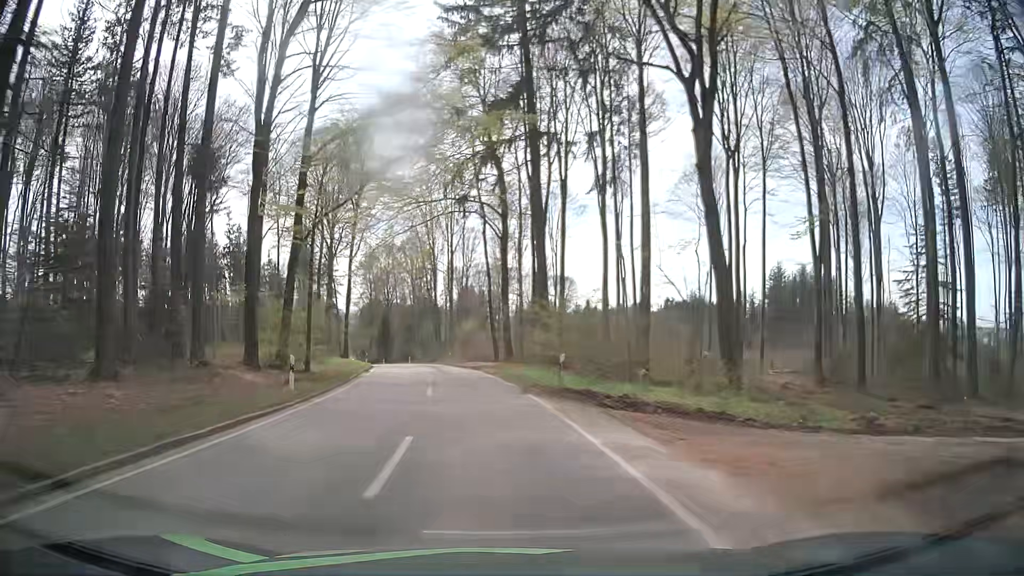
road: tertiary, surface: asphalt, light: Day
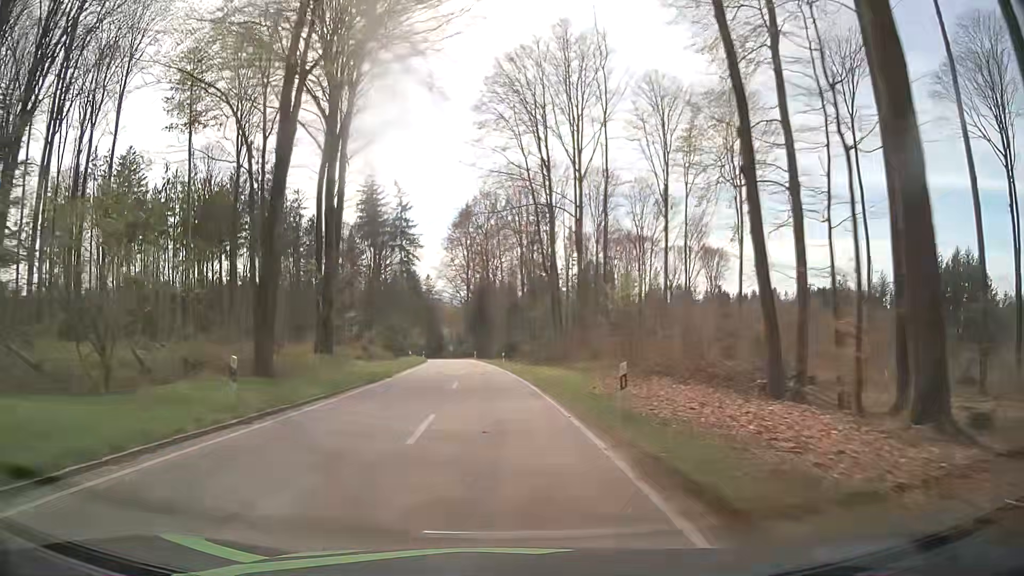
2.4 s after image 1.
(-4.3, +44.8) m; -10°
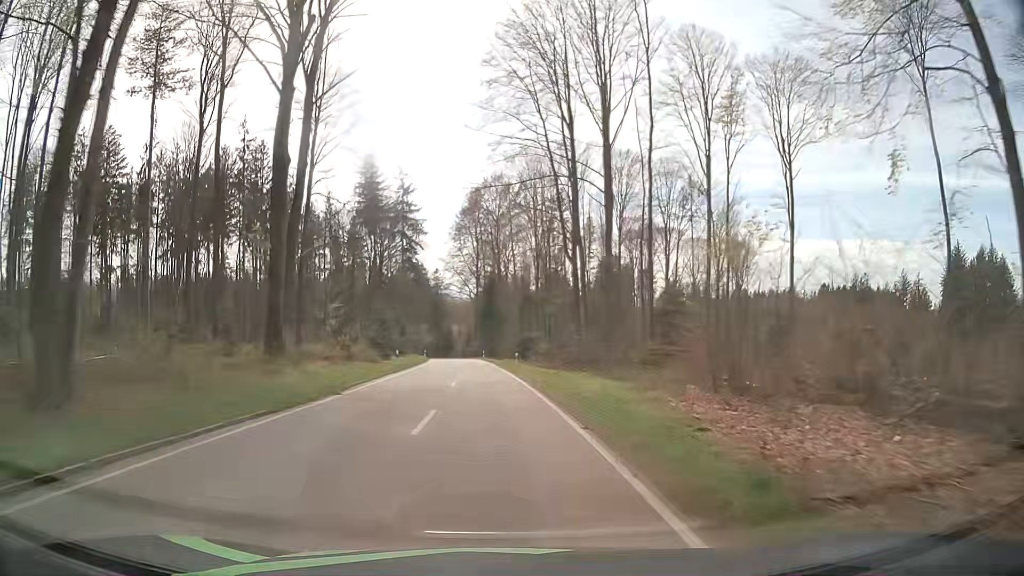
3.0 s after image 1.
(-0.1, +11.3) m; -1°
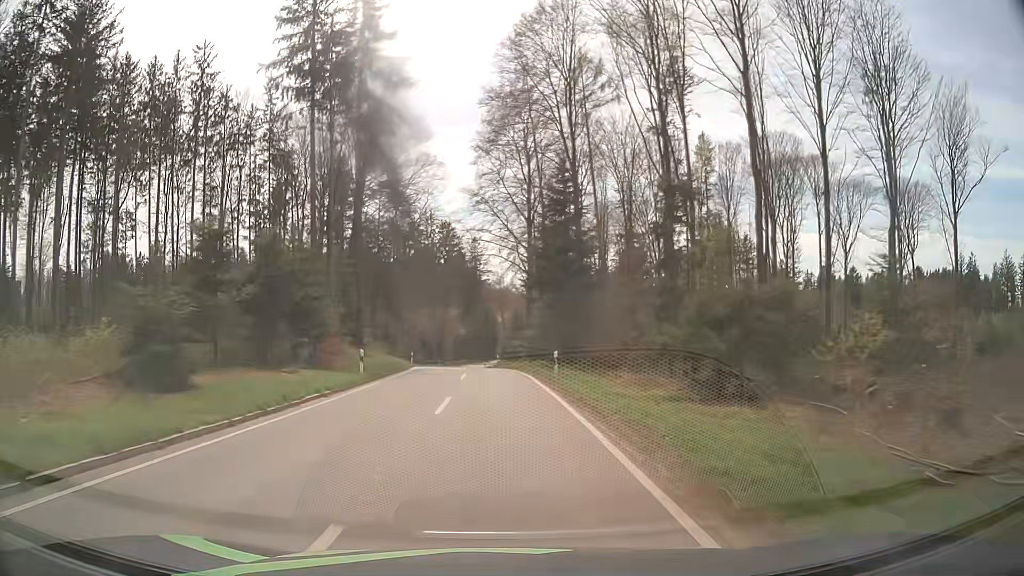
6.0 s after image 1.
(-3.0, +57.1) m; -4°
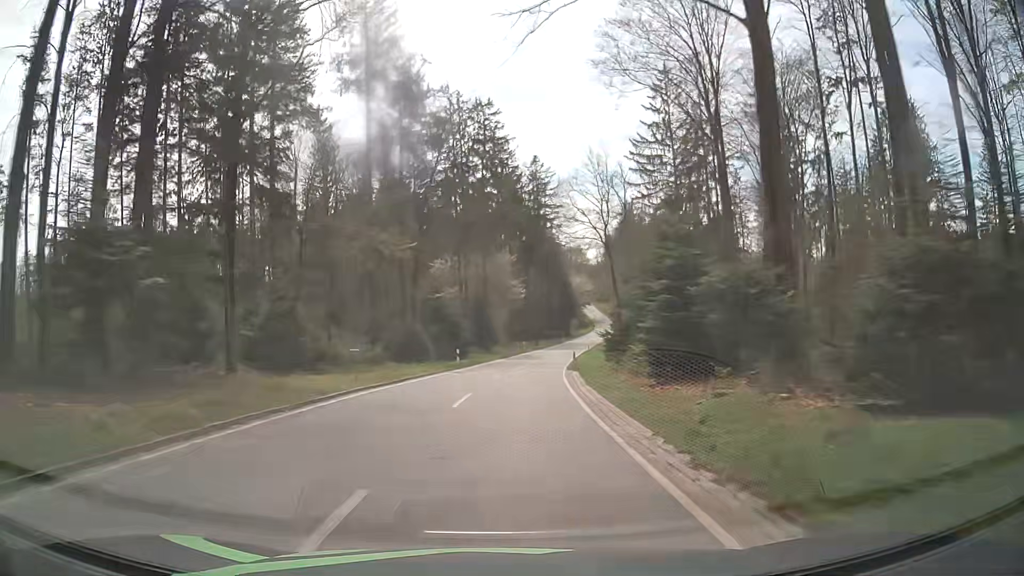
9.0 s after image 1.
(-3.5, +58.9) m; -6°
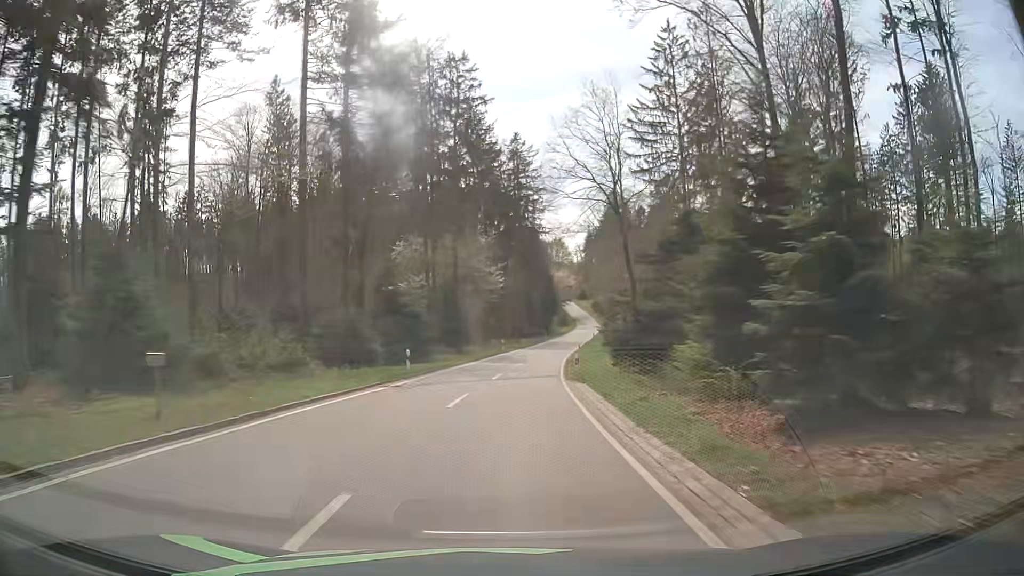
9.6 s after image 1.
(+0.1, +12.2) m; +1°
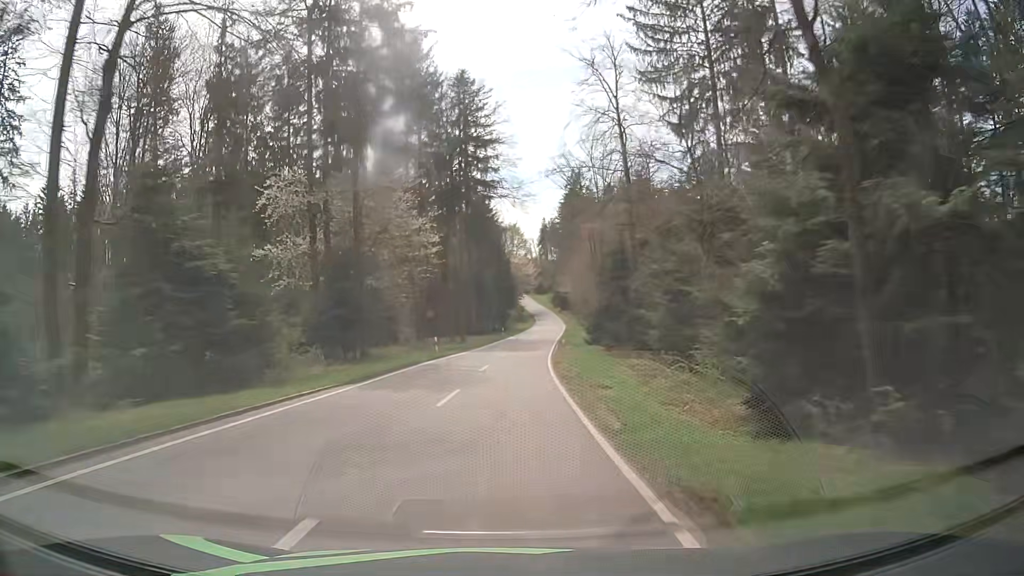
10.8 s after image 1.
(+1.0, +25.0) m; +5°
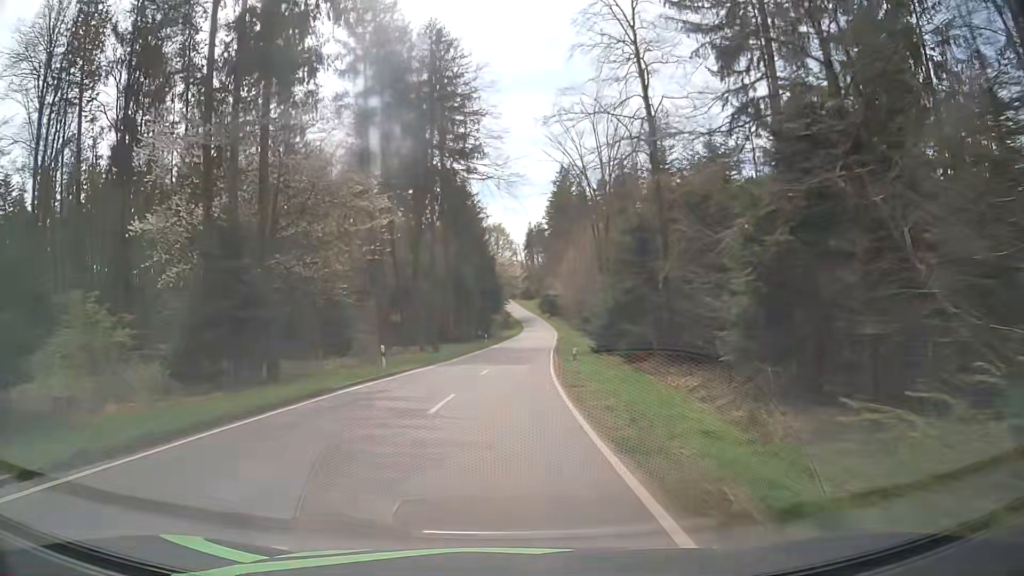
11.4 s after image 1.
(+0.1, +12.8) m; +1°
(0, +10) (0, +20) (+1, +30) (+2, +40) (+2, +50) (+3, +60) (+4, +70) (+5, +80) (+6, +90) (+7, +100) m
